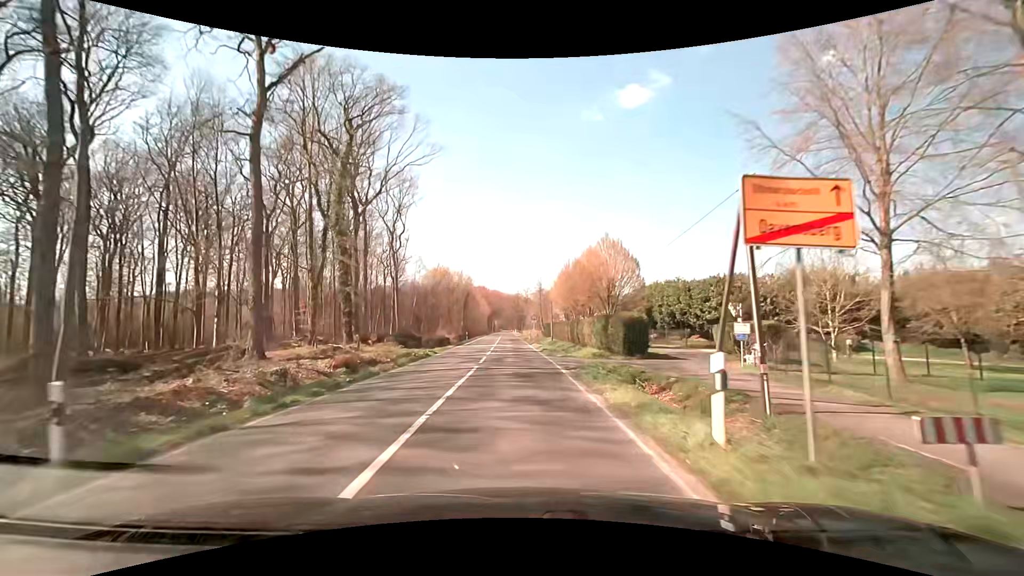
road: secondary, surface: asphalt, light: Day
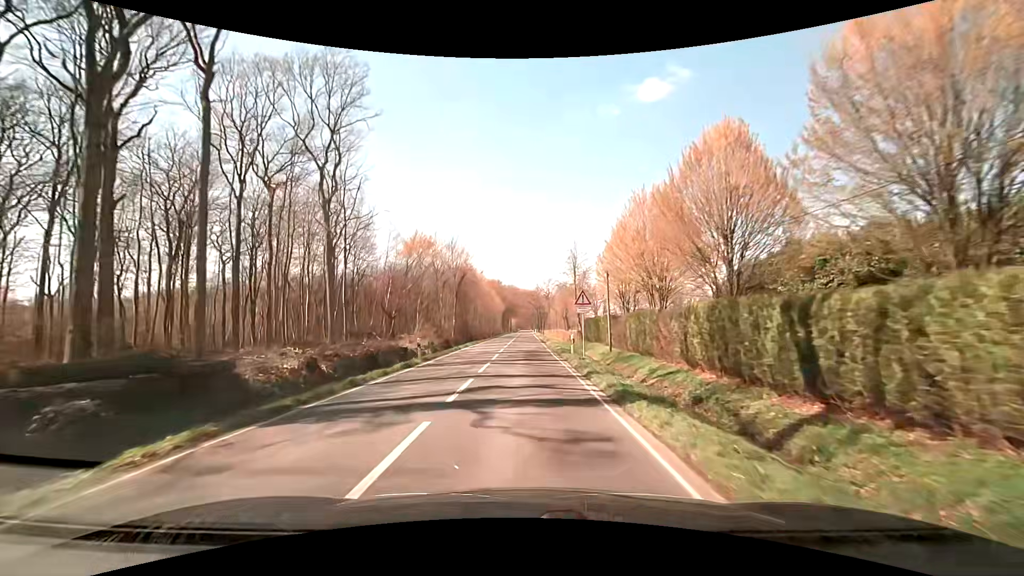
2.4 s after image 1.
(-0.4, +34.7) m; -2°
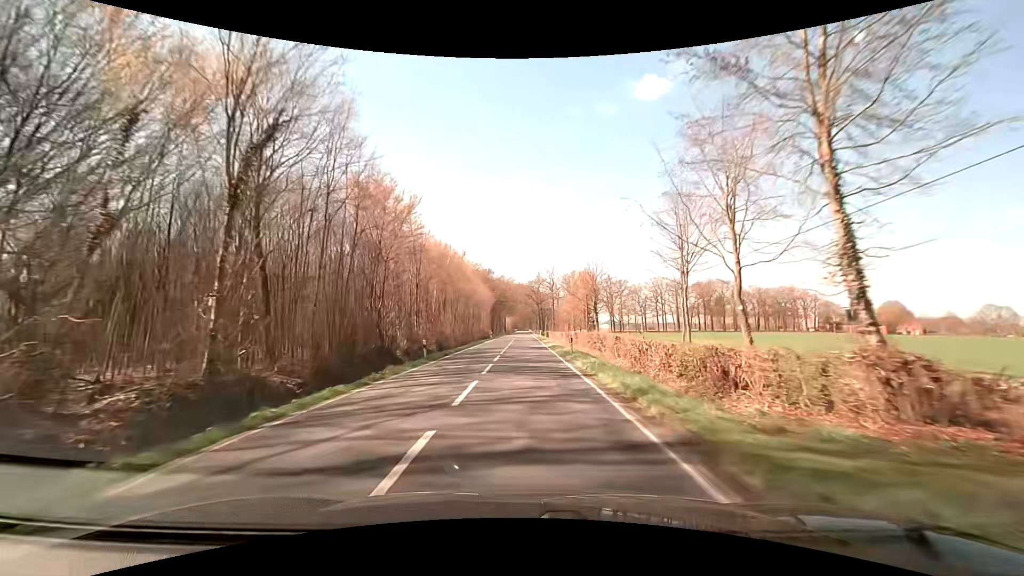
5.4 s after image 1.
(-0.1, +49.2) m; 0°
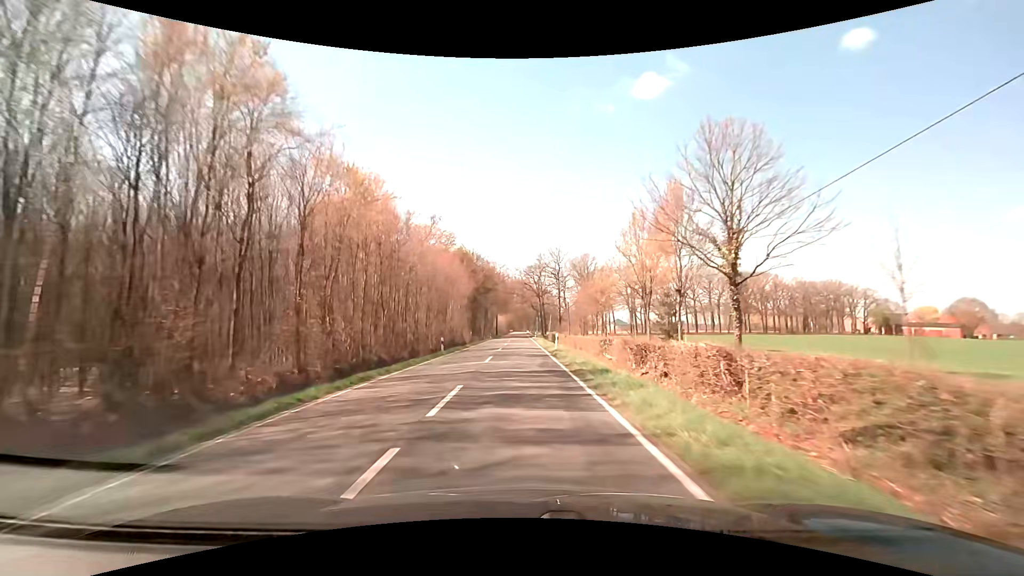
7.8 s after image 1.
(+0.3, +43.6) m; +1°
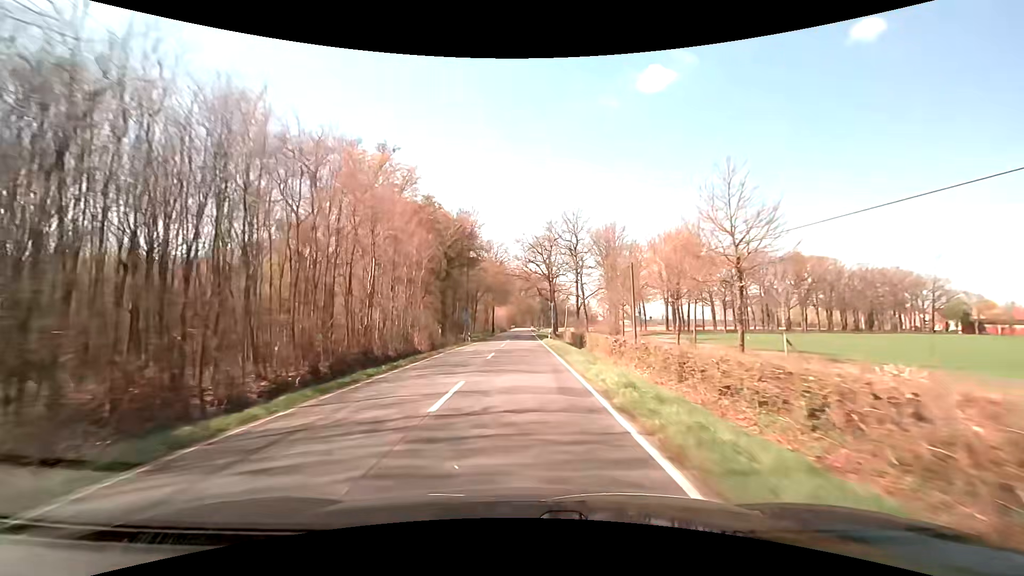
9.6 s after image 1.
(-0.2, +36.2) m; 0°
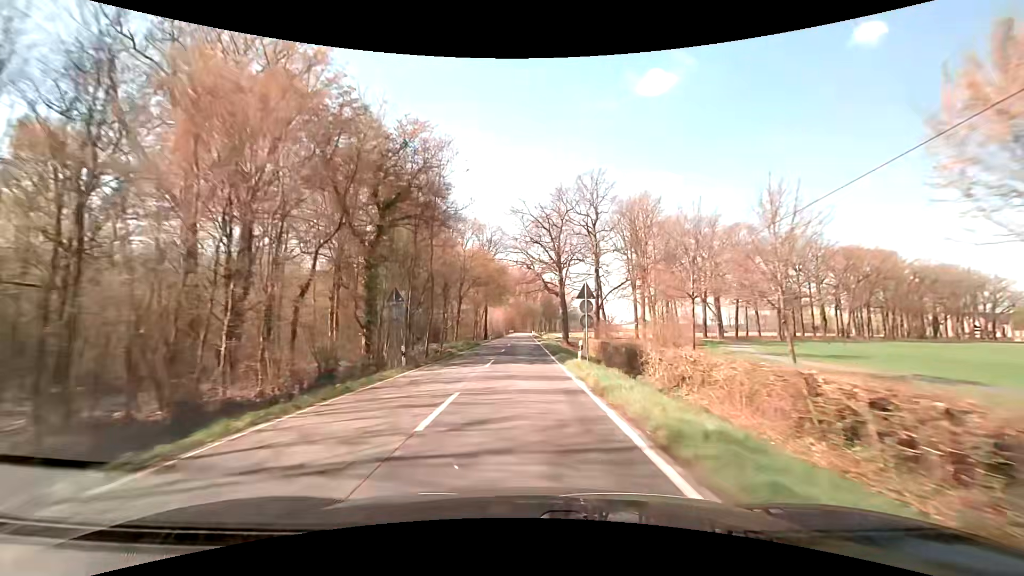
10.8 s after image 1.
(0.0, +25.6) m; 0°
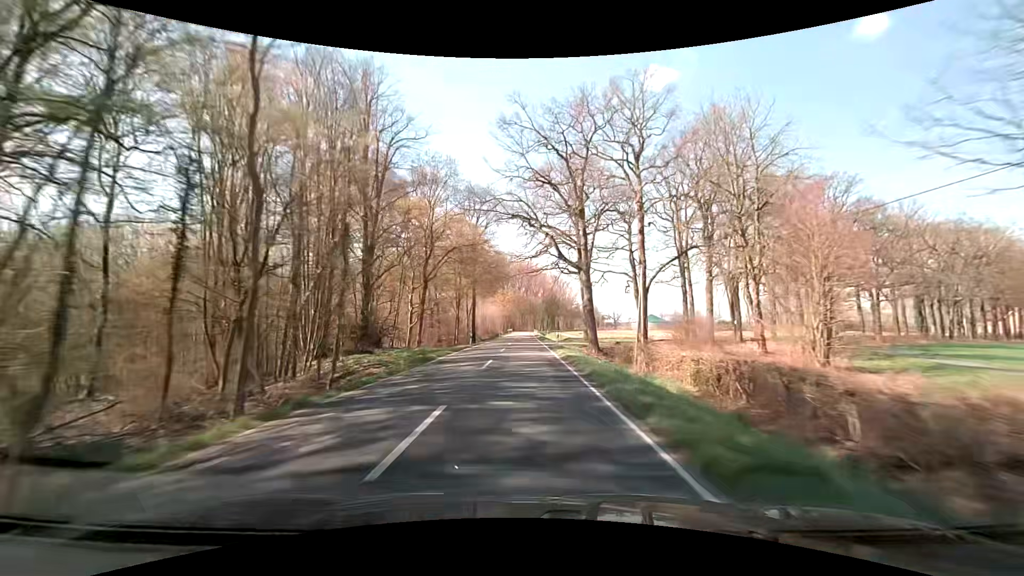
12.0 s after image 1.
(0.0, +26.6) m; 0°
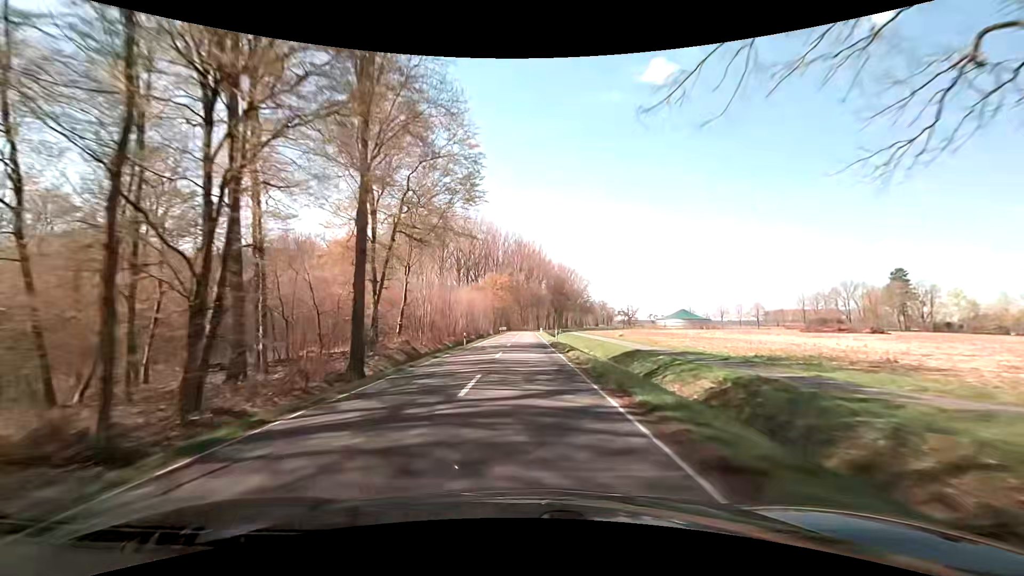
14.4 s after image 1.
(-0.1, +55.9) m; 0°
(0, +10) (0, +20) (0, +30) (0, +40) (0, +50) (0, +60) (0, +70) (+1, +80) (+1, +90) (+1, +100) m
